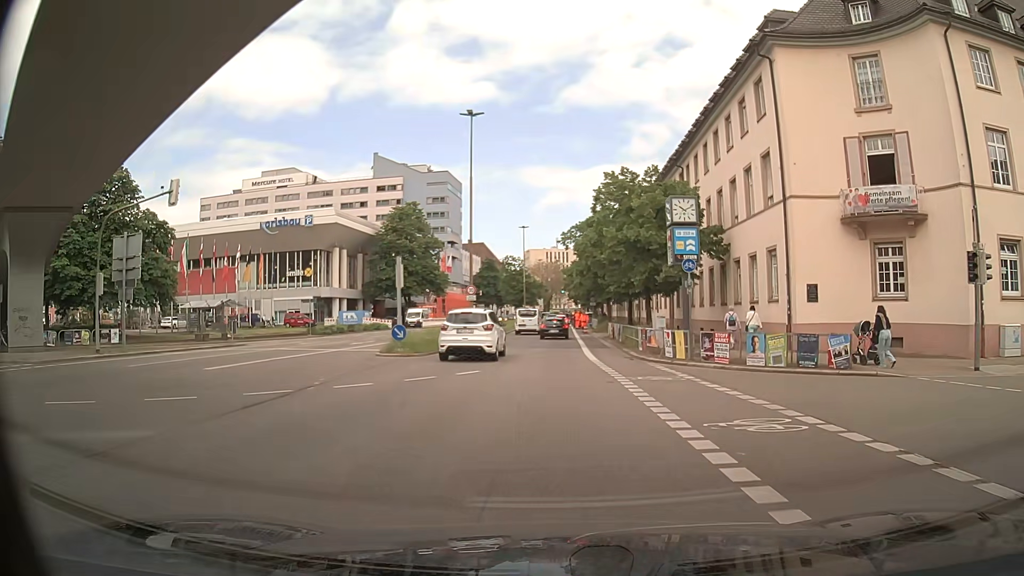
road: primary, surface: asphalt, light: Day
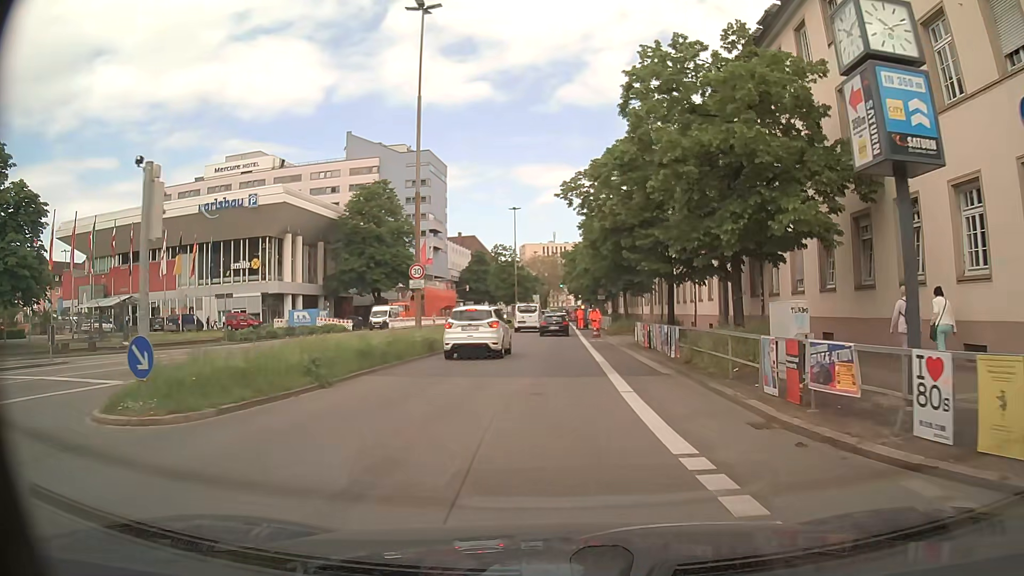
(-0.1, +15.7) m; 0°
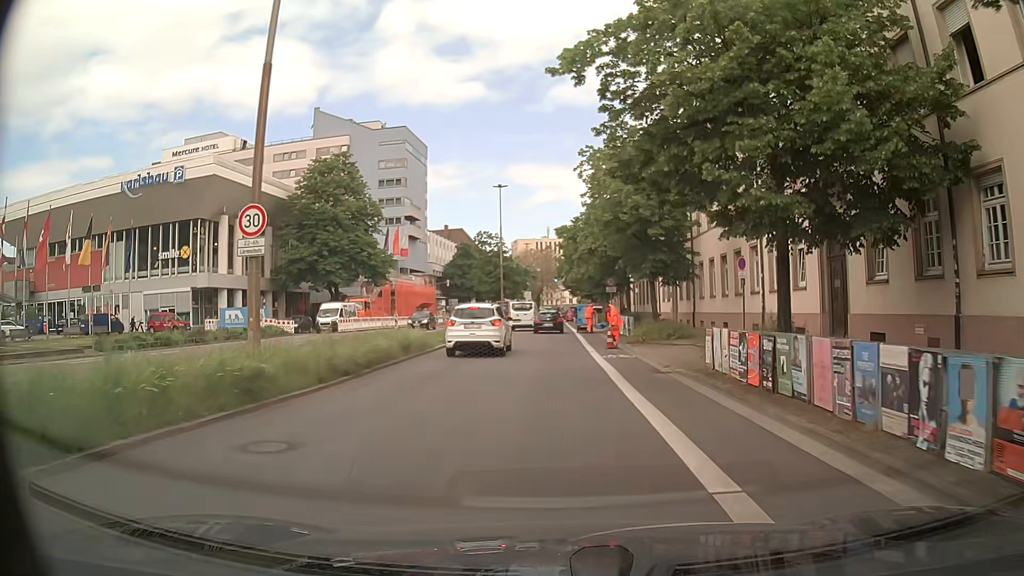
(-0.1, +14.2) m; +1°
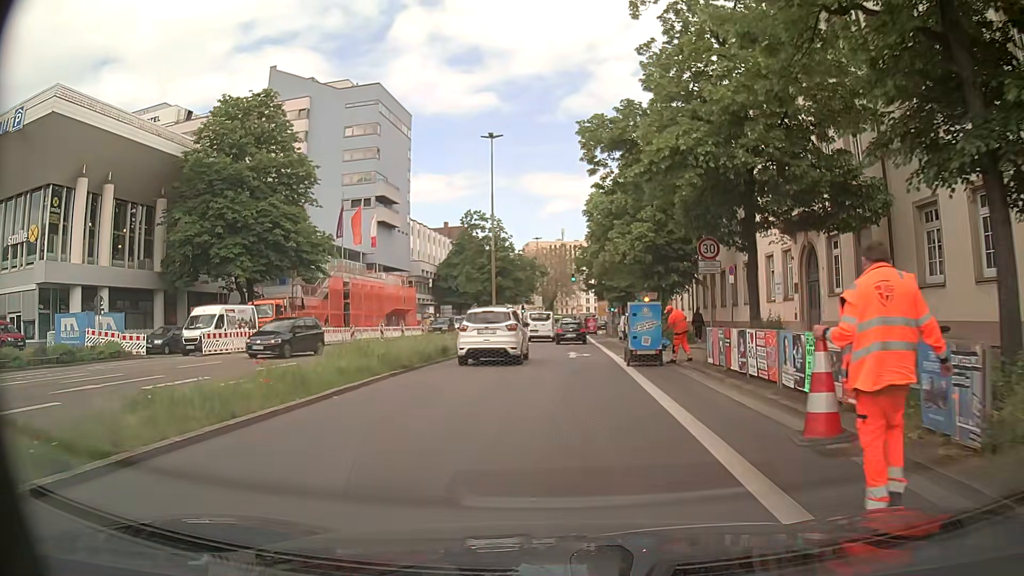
(-0.5, +23.2) m; -2°
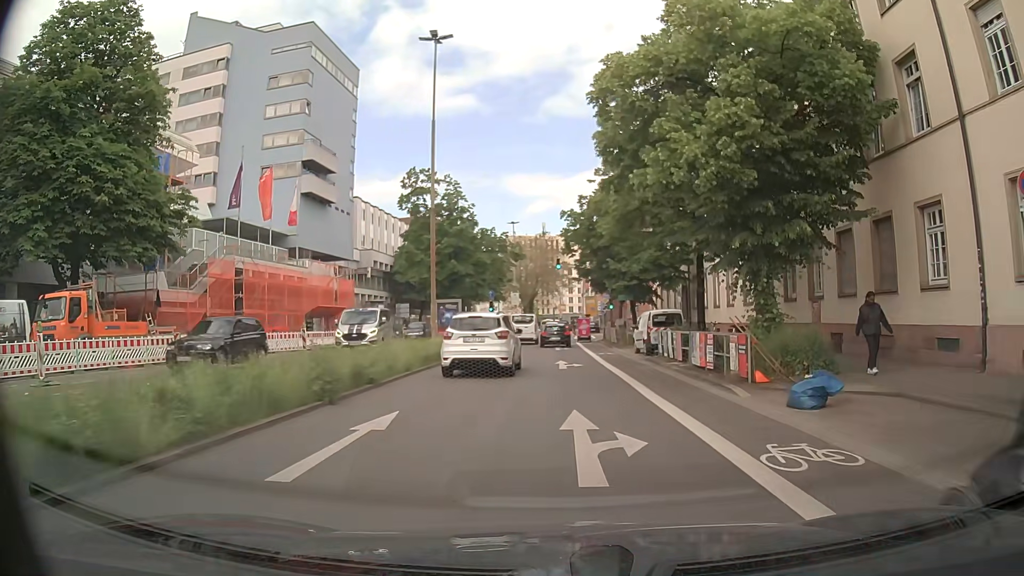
(+0.1, +17.8) m; +2°
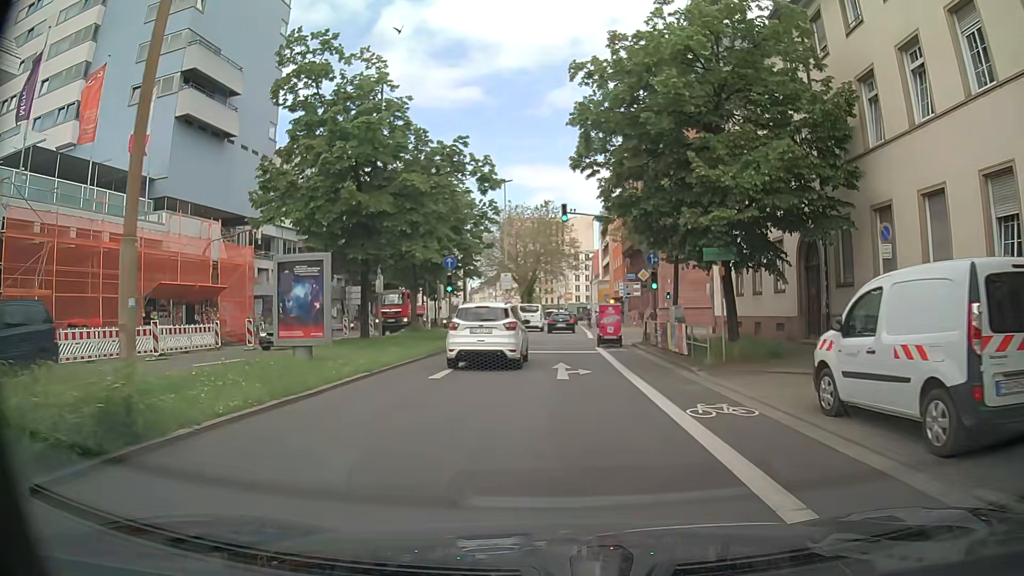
(0.0, +21.4) m; 0°
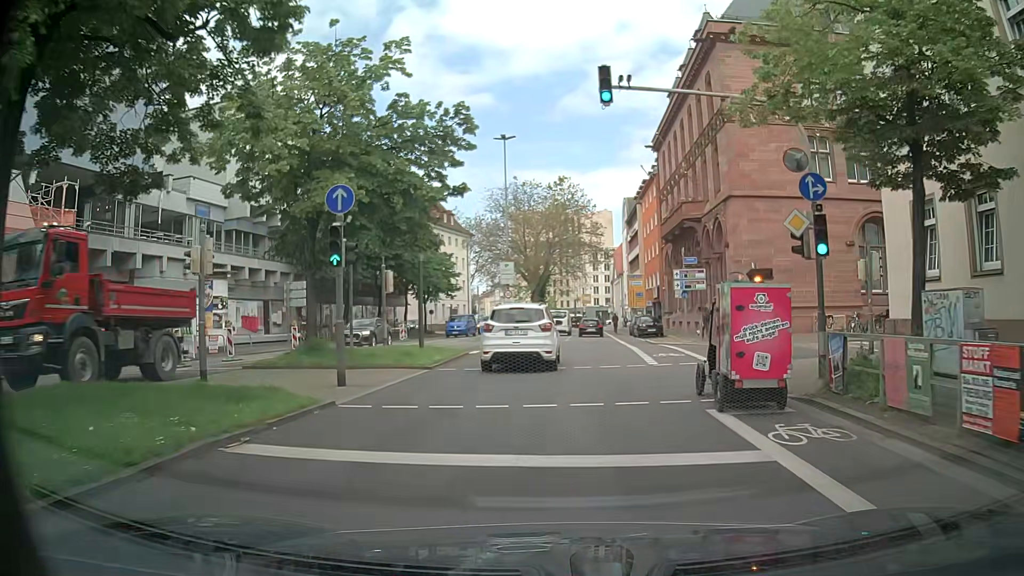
(-0.5, +18.1) m; -3°
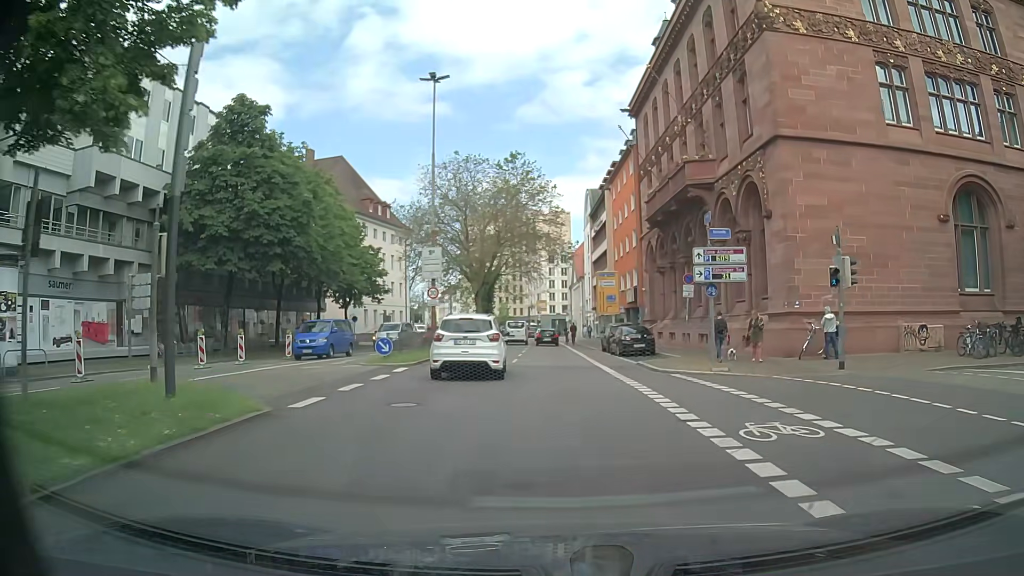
(+0.6, +14.2) m; +4°
